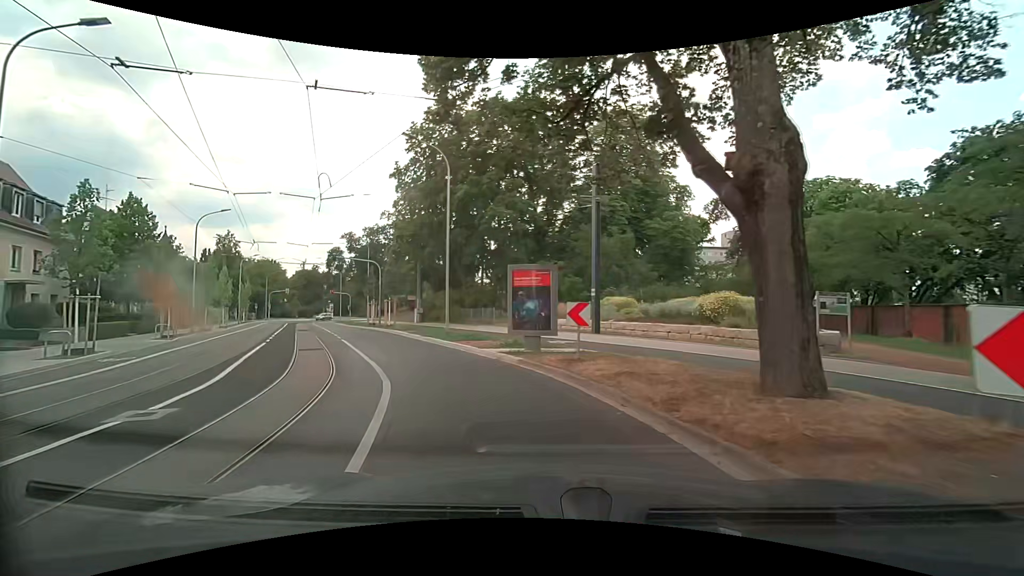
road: secondary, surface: asphalt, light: Day
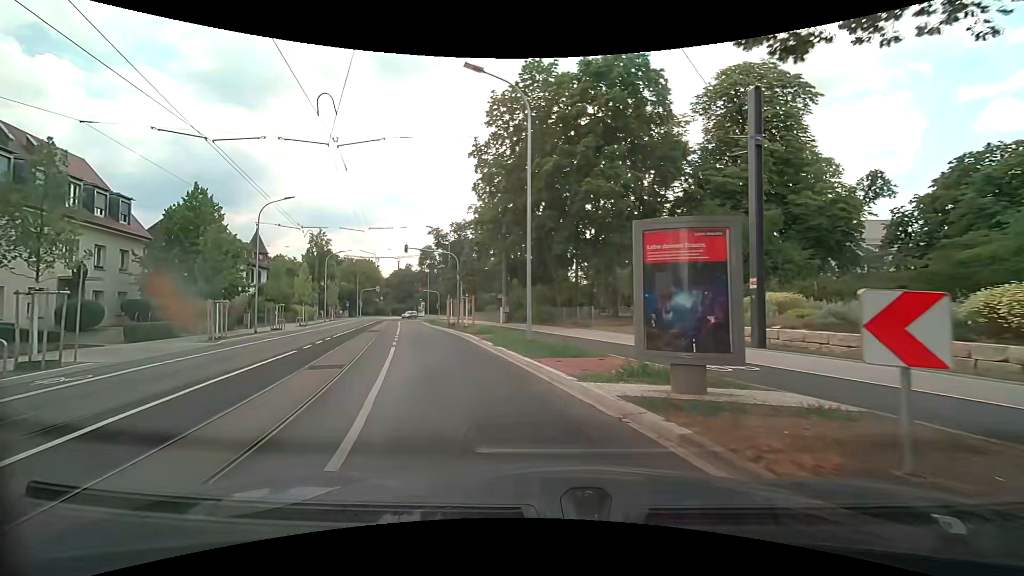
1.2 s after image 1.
(-0.6, +6.9) m; -10°
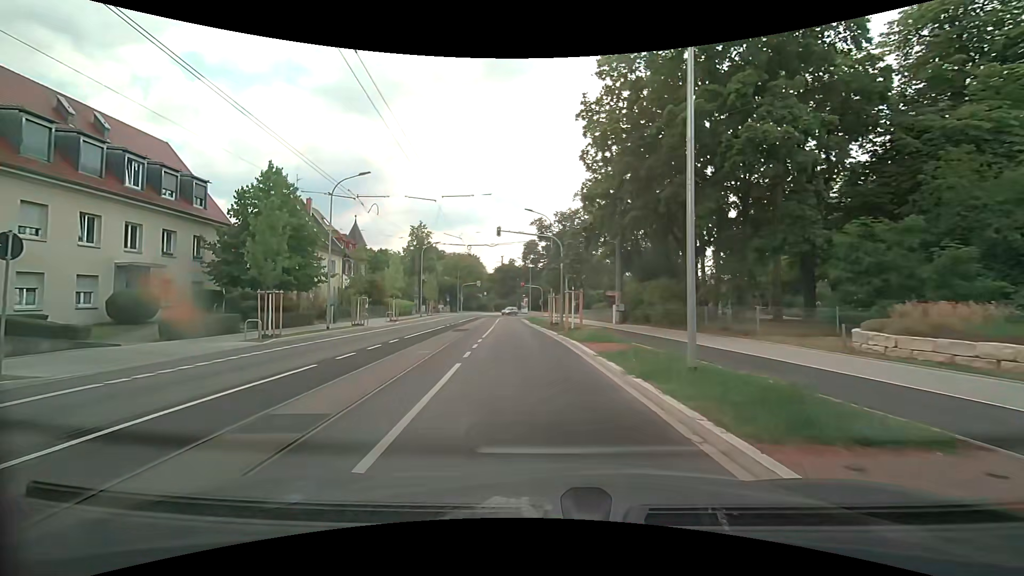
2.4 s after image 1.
(-0.9, +7.2) m; -12°
(0, +10) (-1, +20) (-2, +30) (-2, +40) (-3, +50) (-4, +60) (-4, +70) (-4, +80) (-3, +90) (0, +99) m
